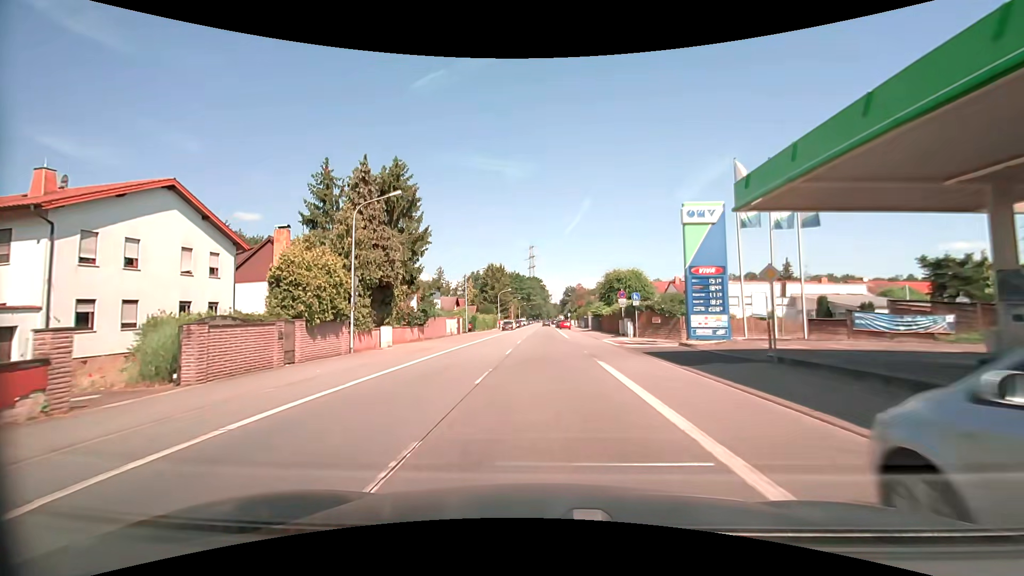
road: primary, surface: asphalt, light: Day
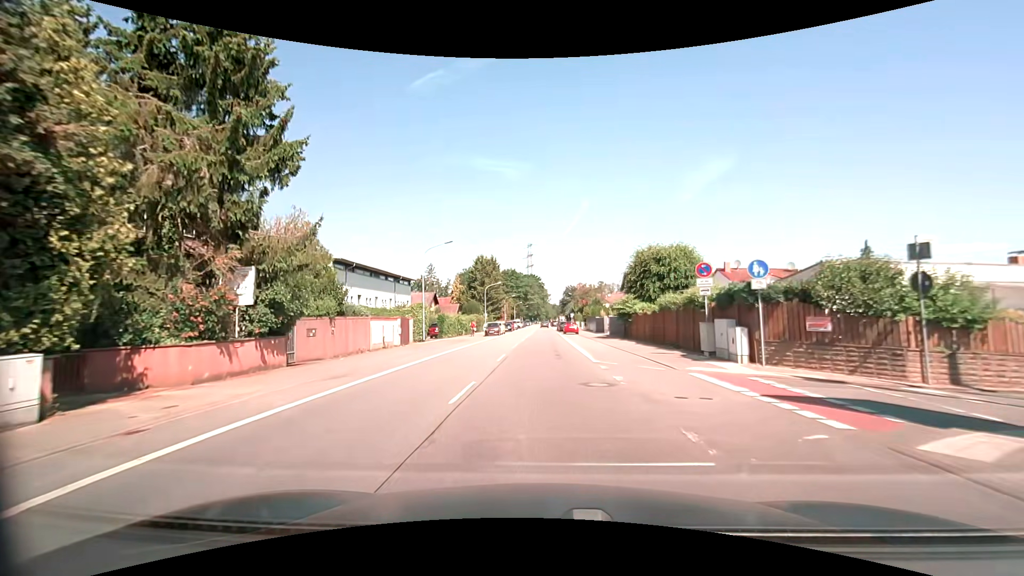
(-0.1, +20.7) m; 0°
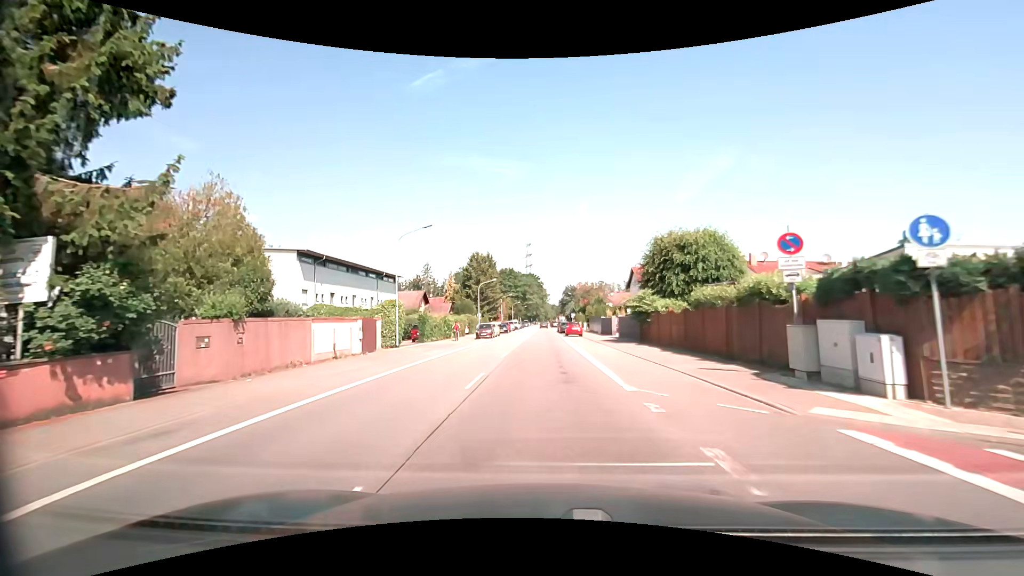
(0.0, +6.8) m; +1°
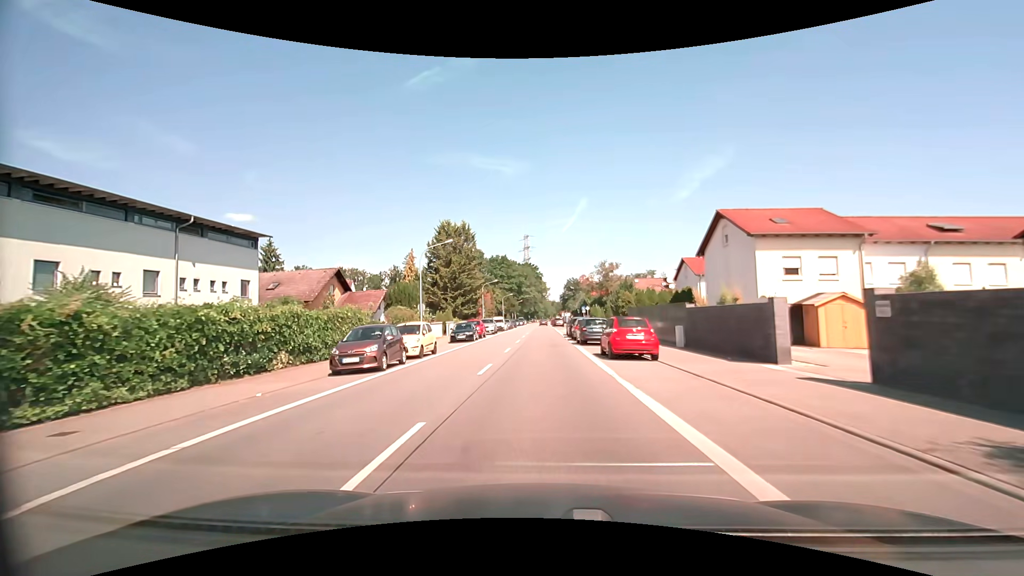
(-0.1, +33.5) m; 0°
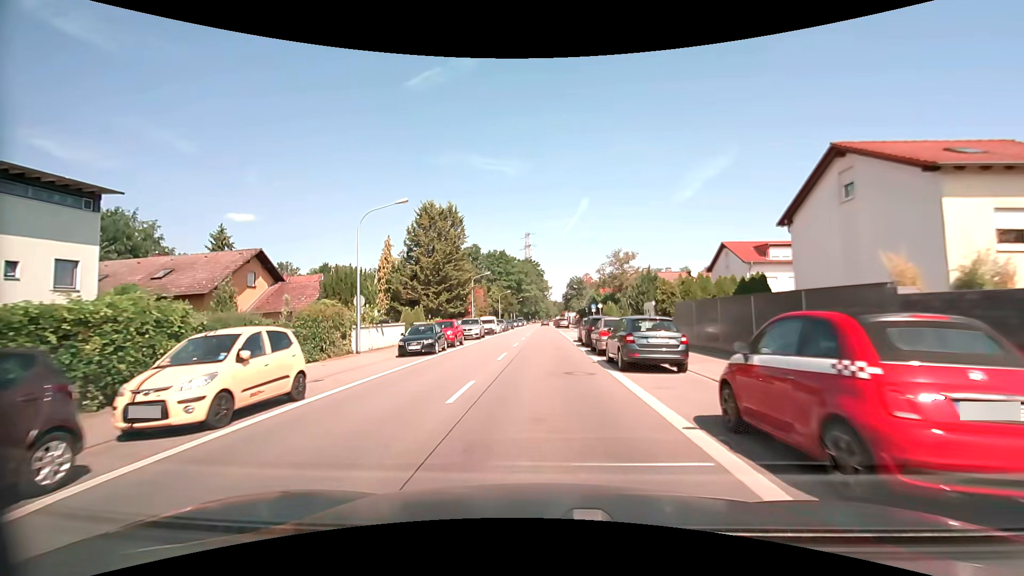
(0.0, +13.2) m; -1°
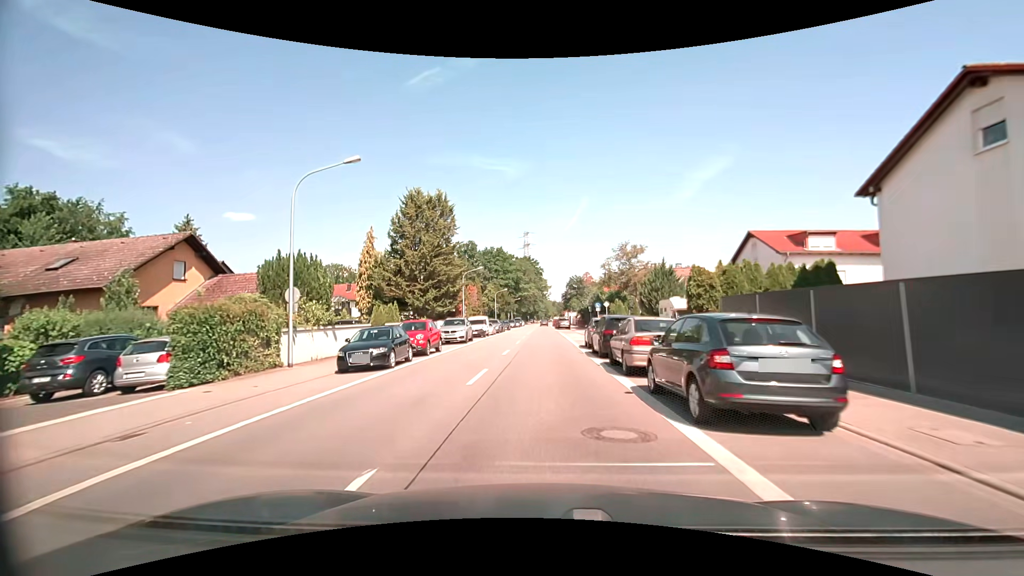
(0.0, +6.6) m; 0°
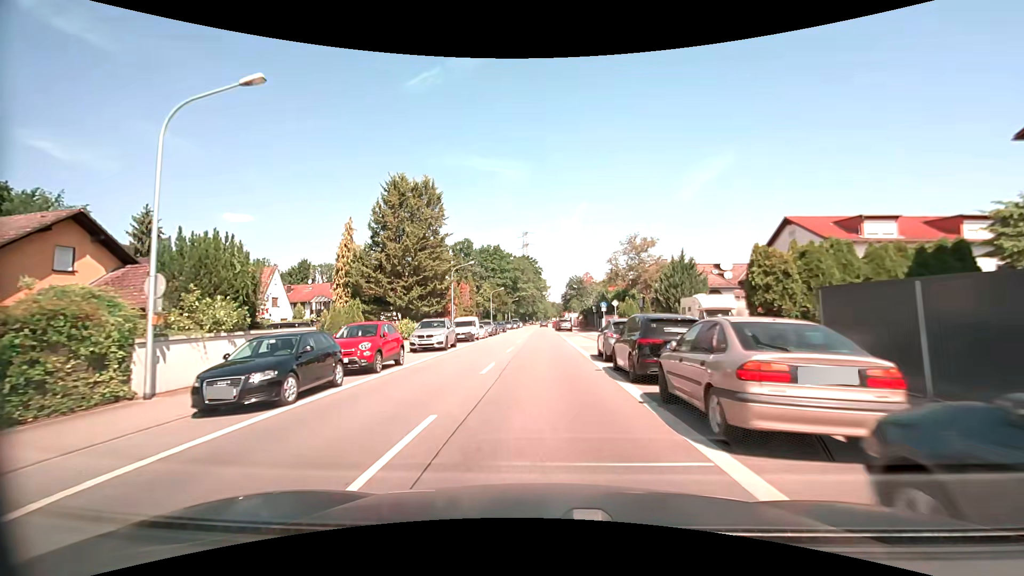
(0.0, +6.5) m; 0°
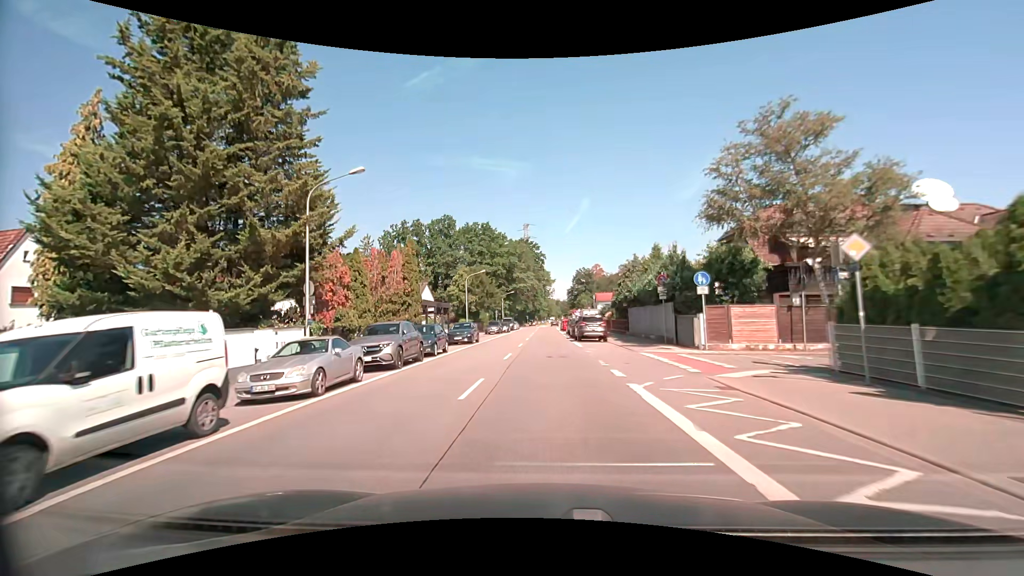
(-0.1, +32.4) m; -1°
(0, +10) (0, +20) (0, +30) (0, +40) (0, +50) (0, +60) (+1, +70) (+1, +80) (+1, +90) (+2, +100) m
